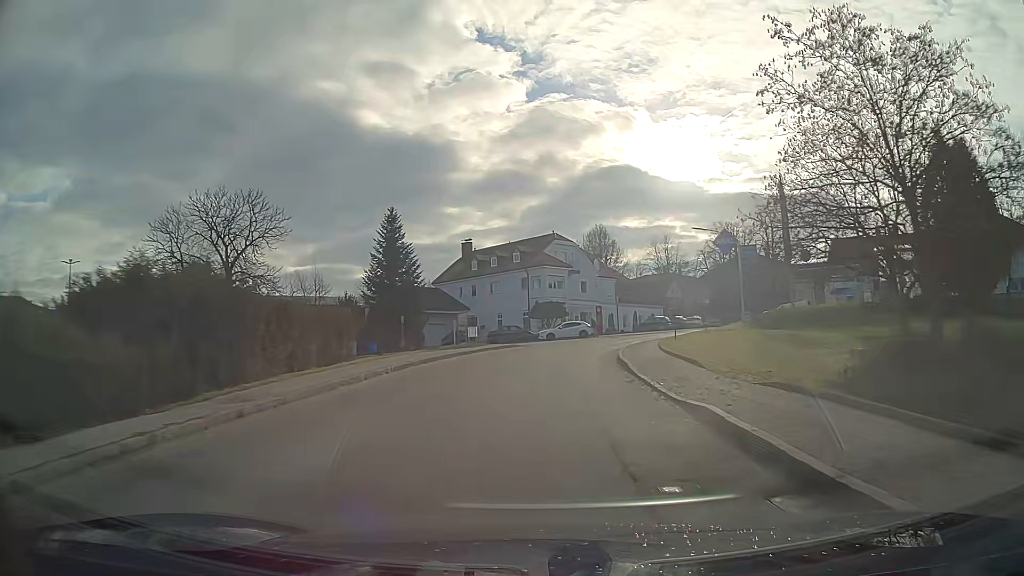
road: tertiary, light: Day
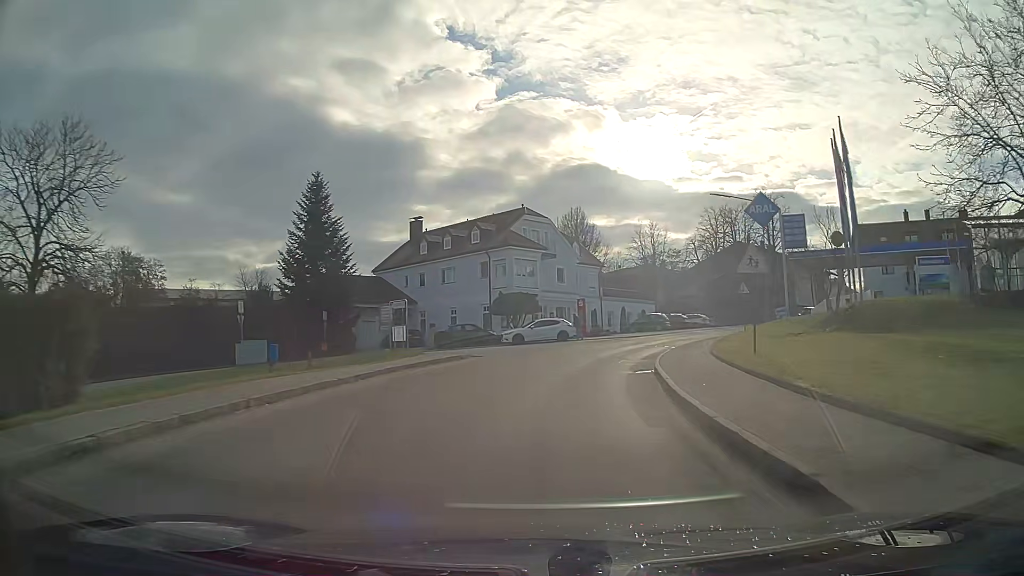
(+0.4, +14.8) m; +3°
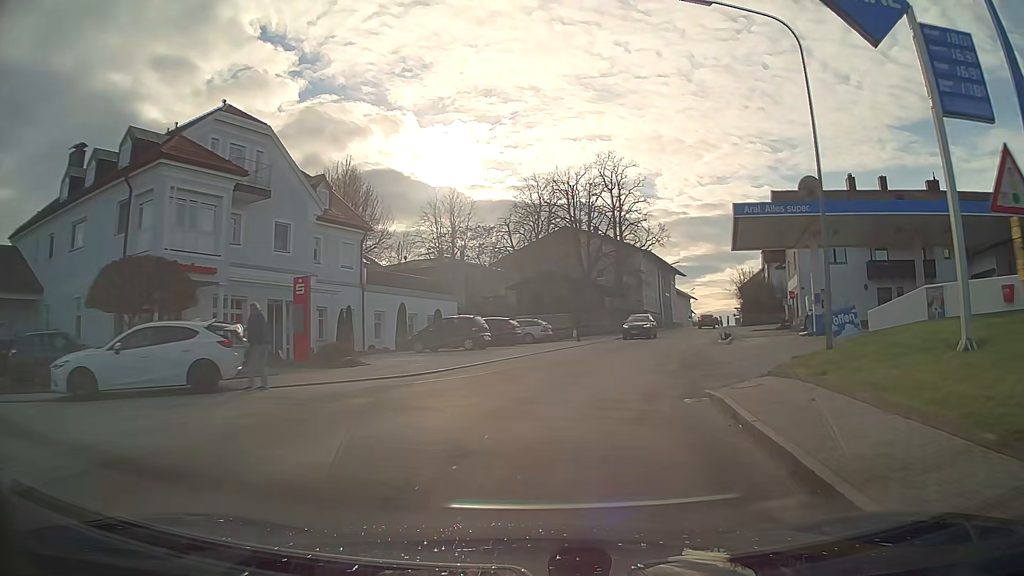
(+4.1, +27.6) m; +19°
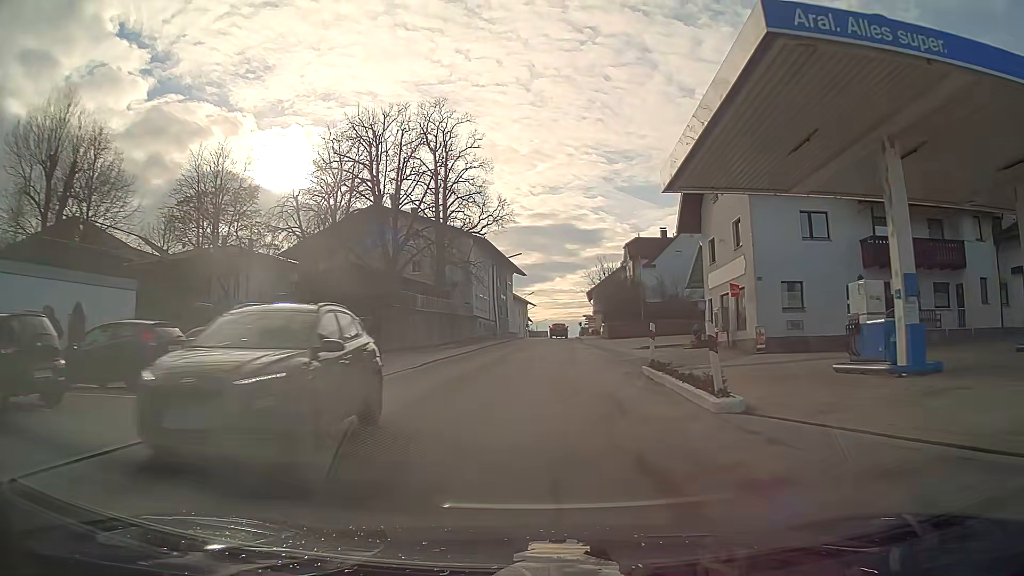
(+2.6, +20.2) m; +13°
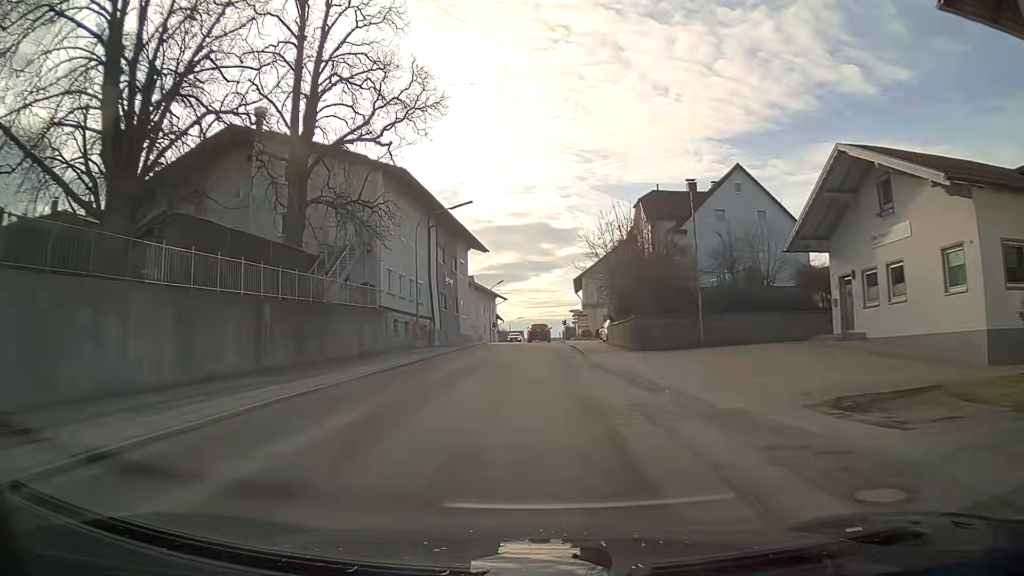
(+0.5, +28.1) m; +1°
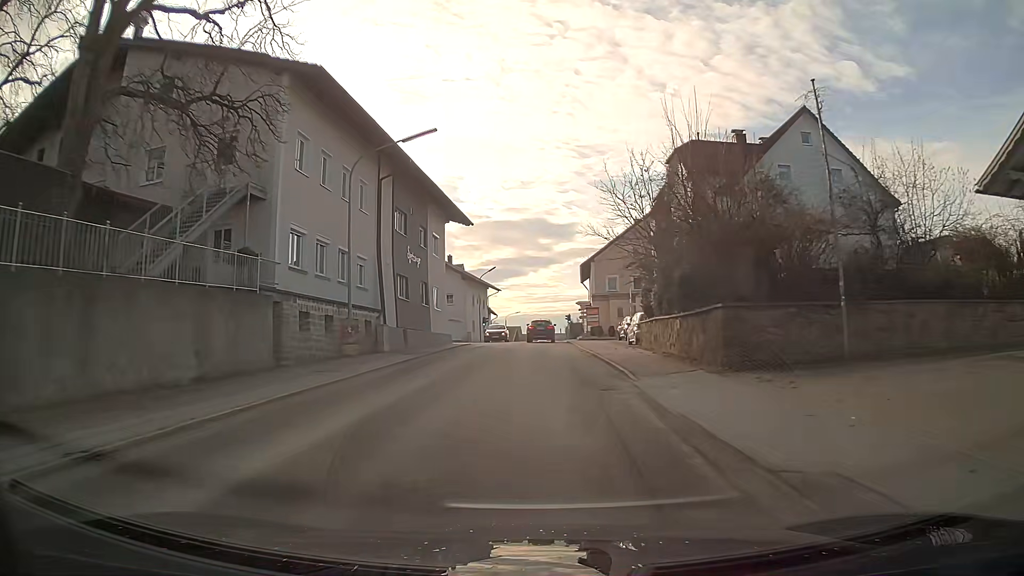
(0.0, +14.1) m; 0°
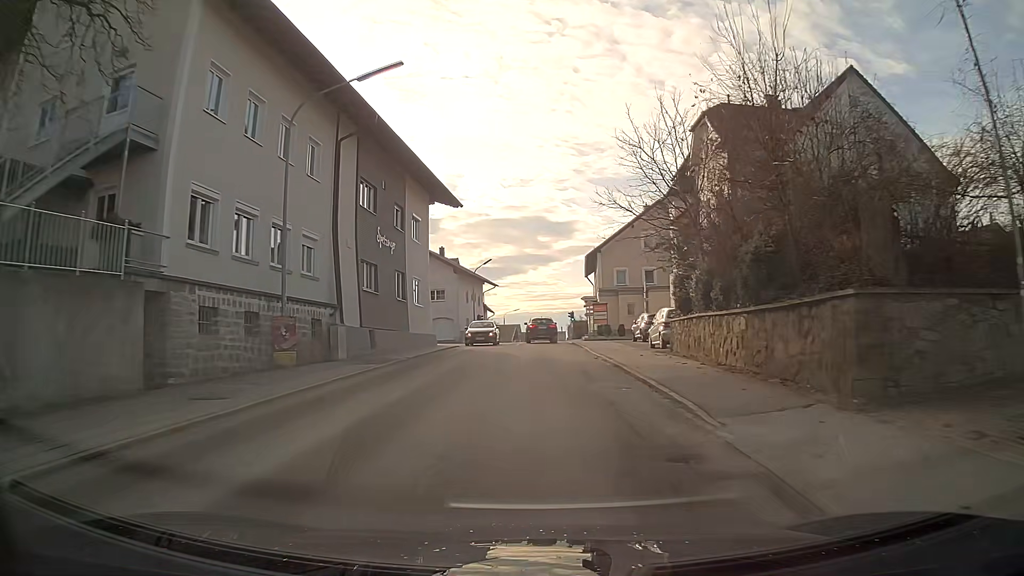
(0.0, +6.6) m; 0°
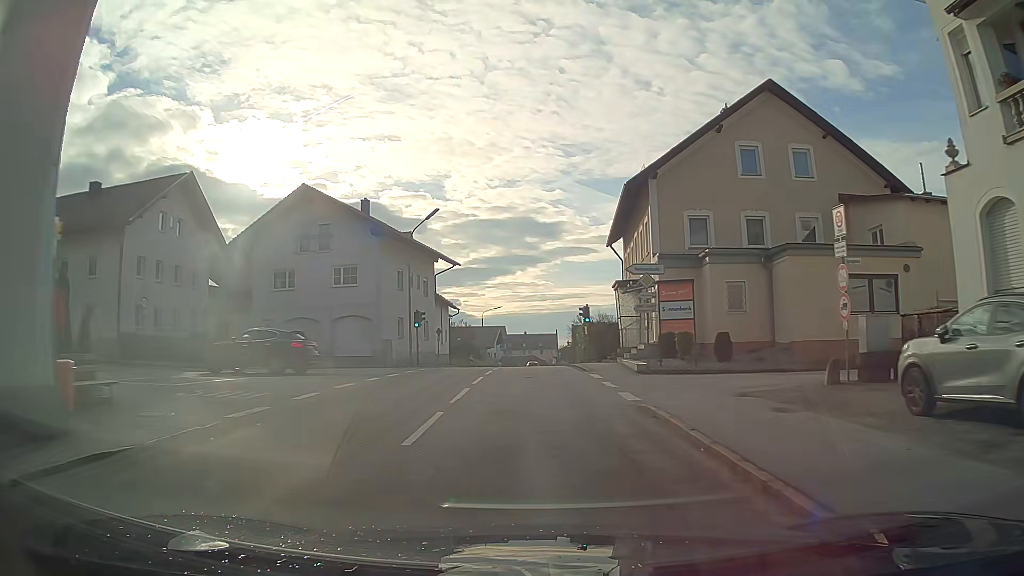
(+0.4, +30.2) m; +1°
(0, +10) (0, +20) (0, +30) (0, +40) (0, +50) (0, +60) (0, +70) (0, +80) (0, +90) (0, +100) m
